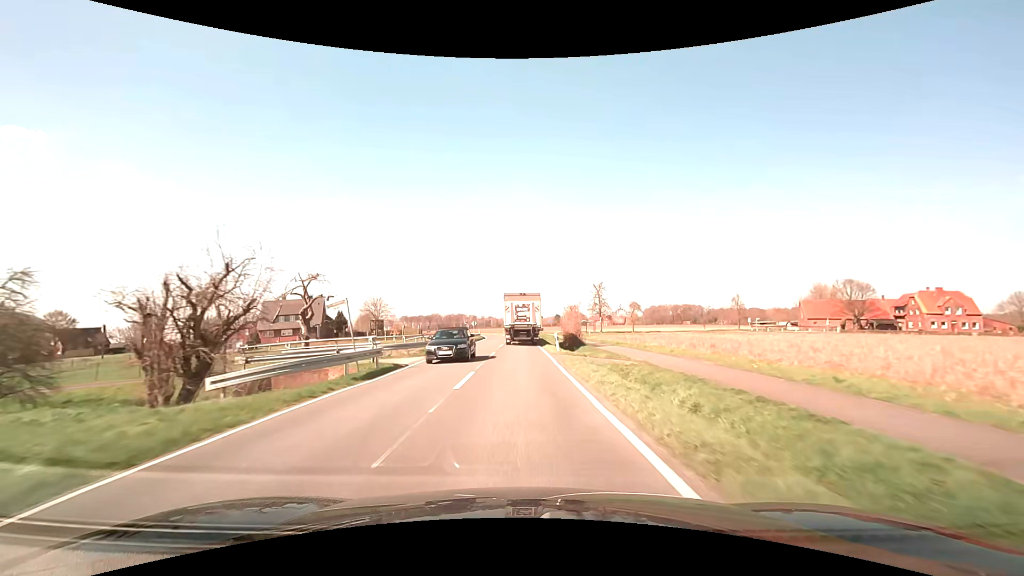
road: secondary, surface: asphalt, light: Day
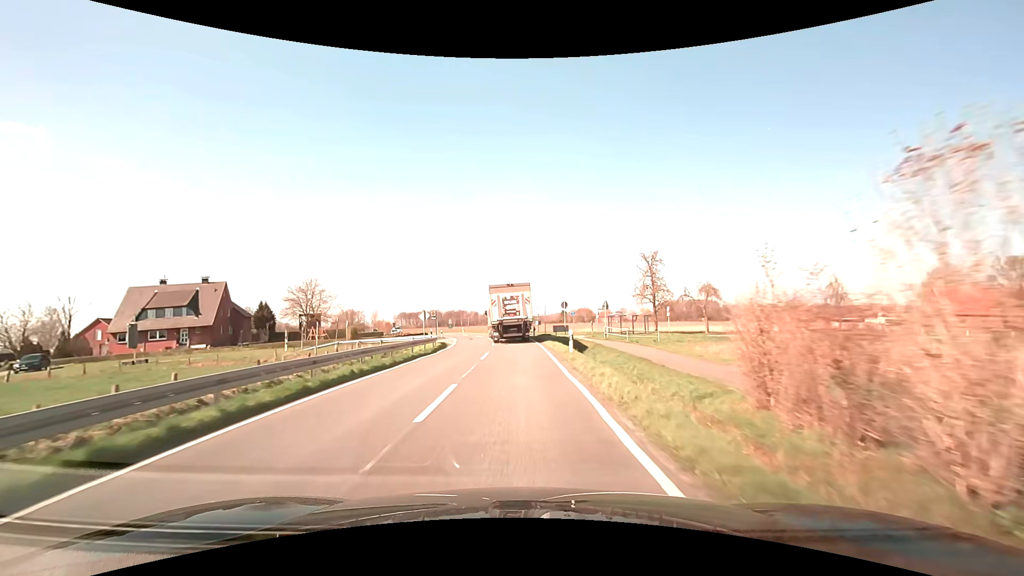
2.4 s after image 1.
(-0.5, +39.8) m; -1°
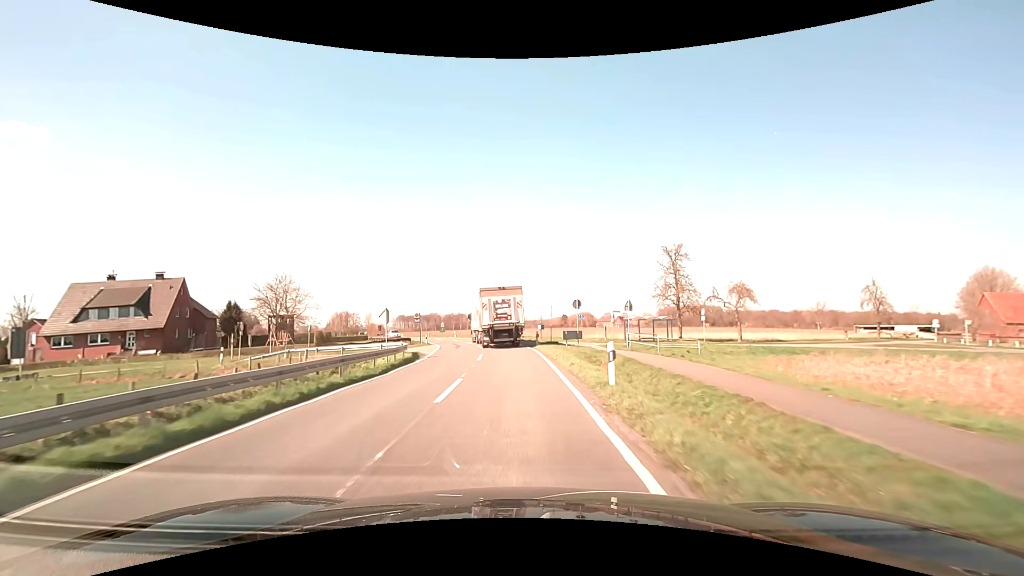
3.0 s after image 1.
(0.0, +9.6) m; 0°
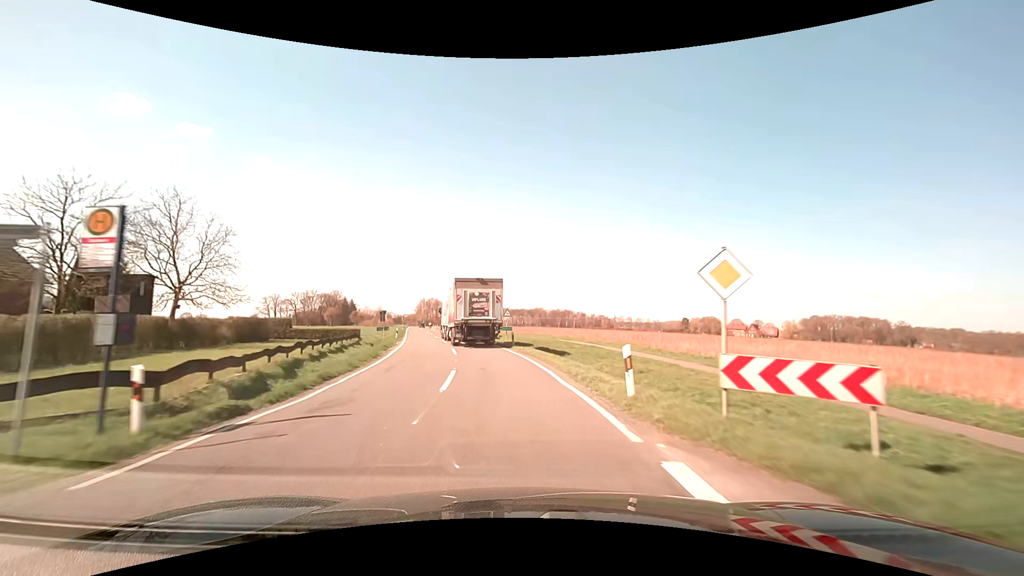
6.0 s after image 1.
(-3.0, +46.4) m; -12°
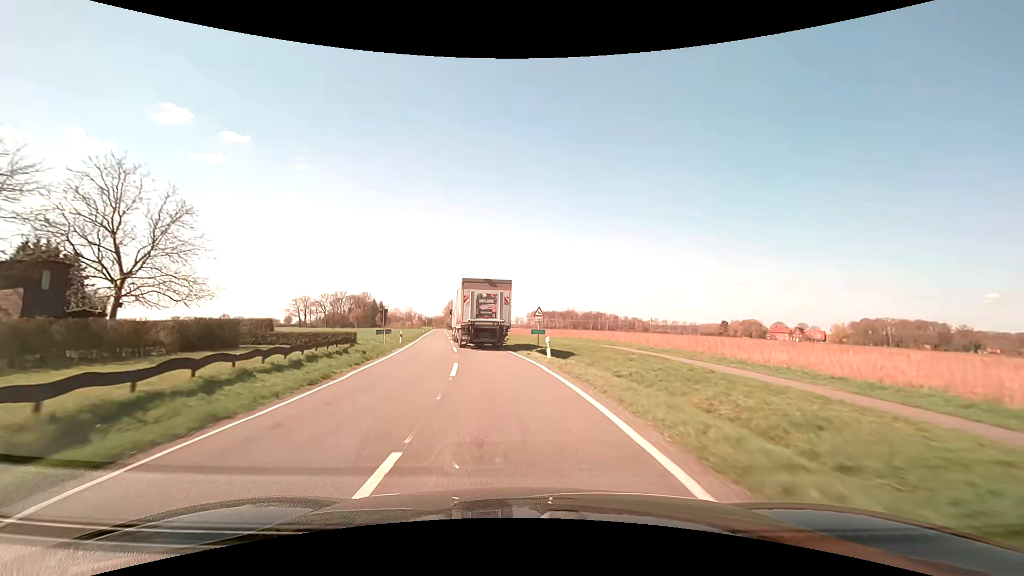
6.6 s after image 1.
(-0.3, +9.4) m; -3°
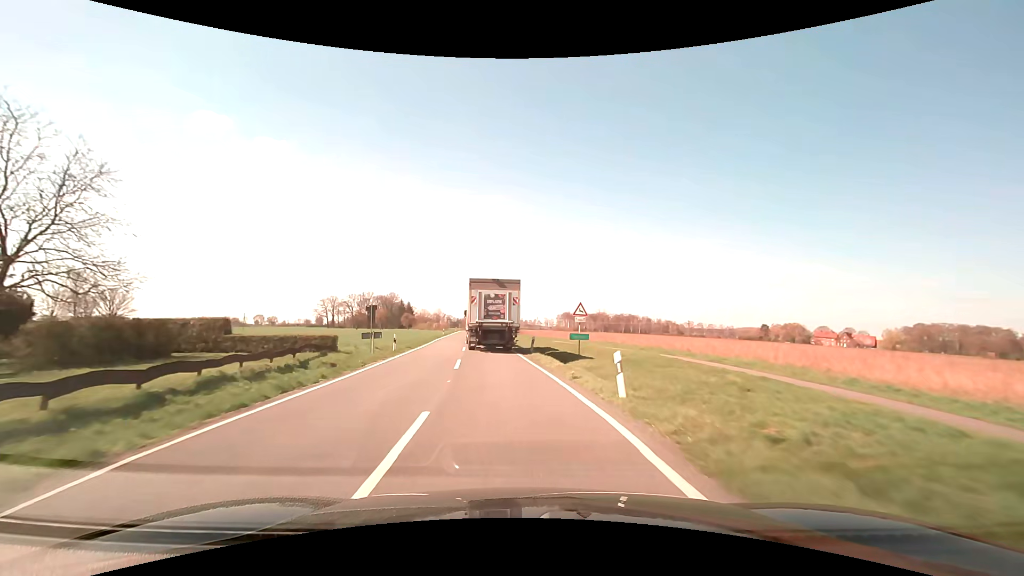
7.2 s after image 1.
(-0.3, +9.5) m; -4°
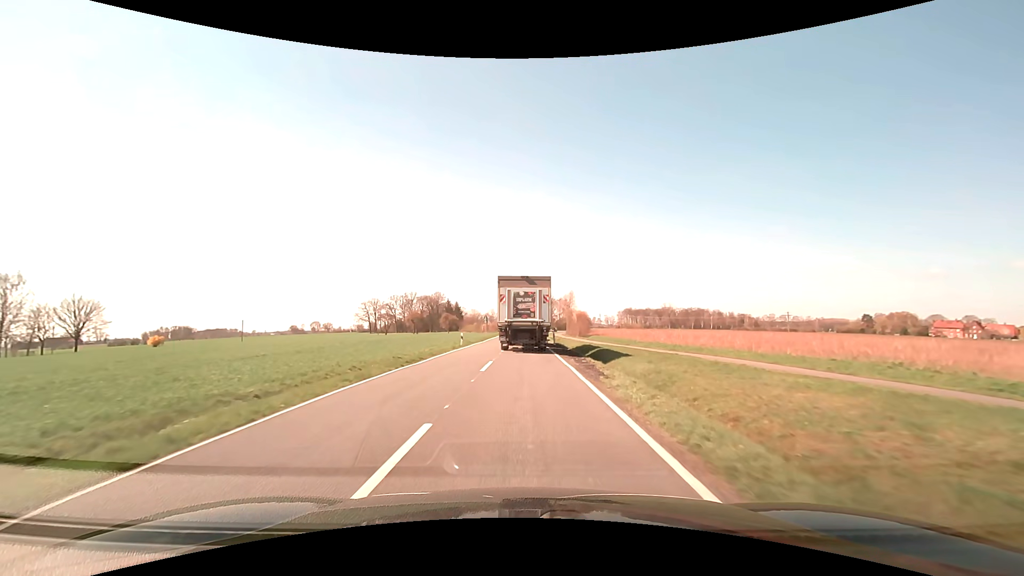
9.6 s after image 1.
(-2.8, +36.7) m; -7°
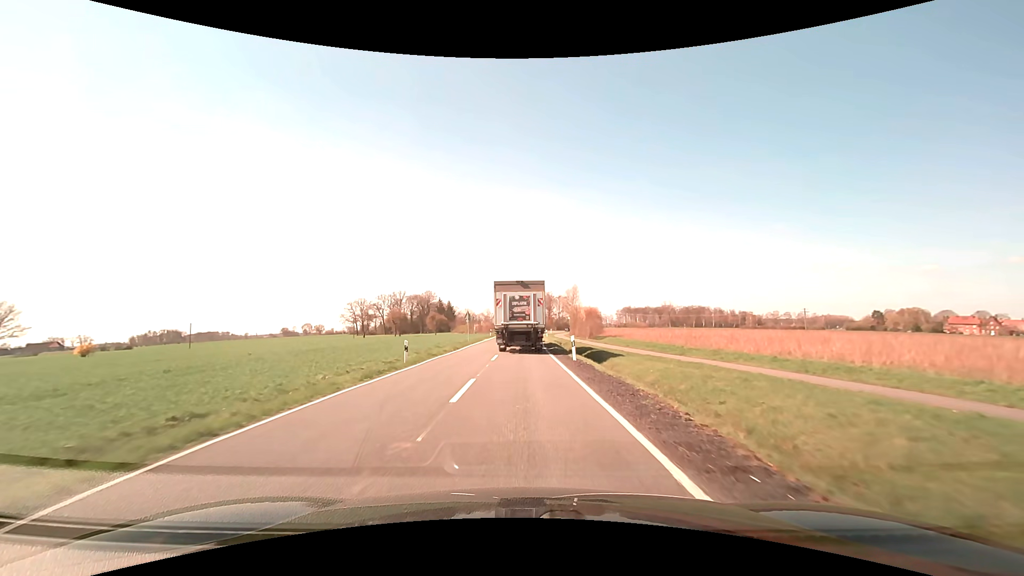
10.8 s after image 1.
(+0.1, +17.6) m; 0°
(0, +10) (0, +20) (0, +30) (0, +40) (0, +50) (0, +60) (+1, +70) (+1, +80) (+2, +90) (+2, +100) m
